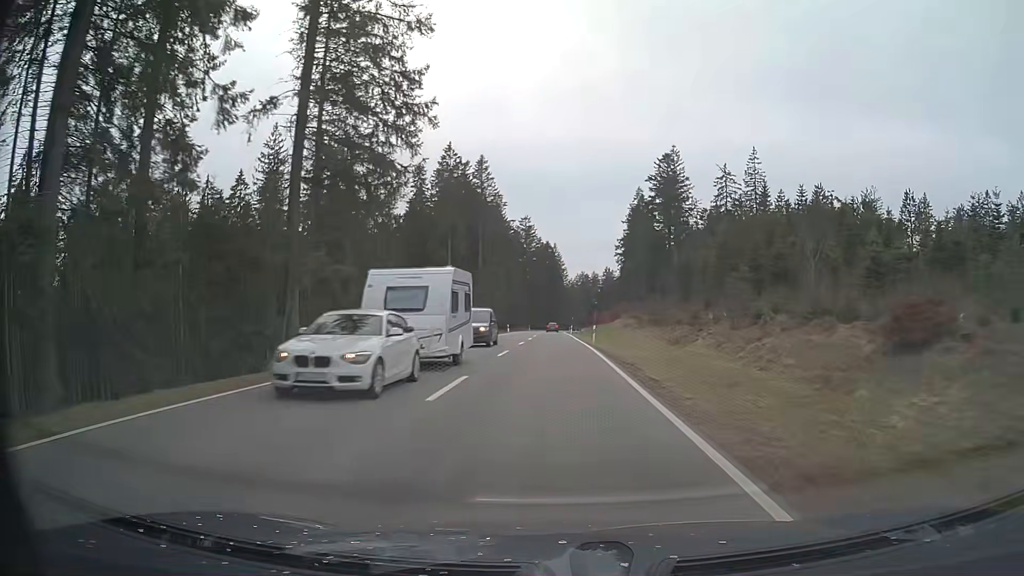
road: primary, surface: asphalt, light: Day
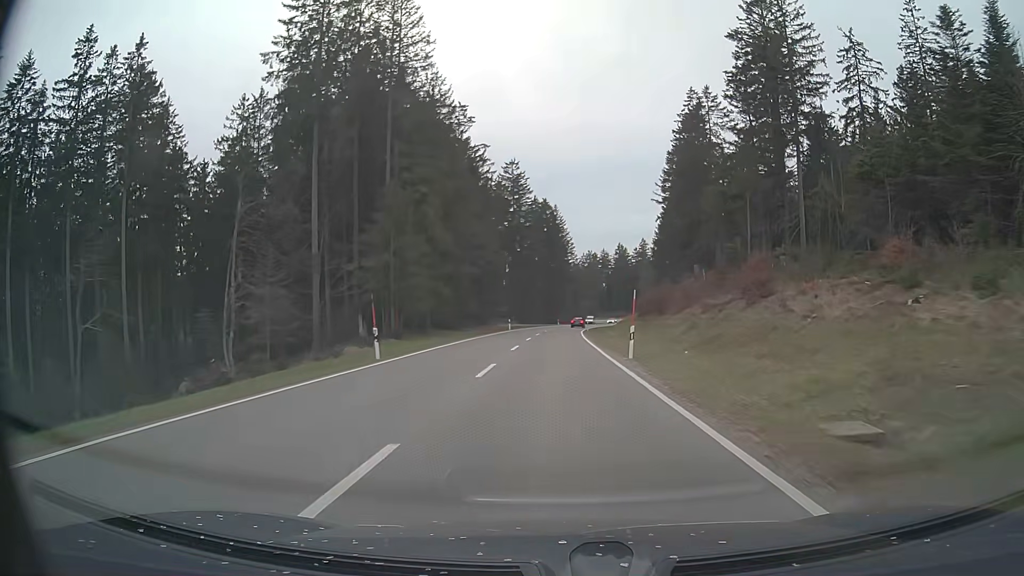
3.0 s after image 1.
(0.0, +67.7) m; 0°
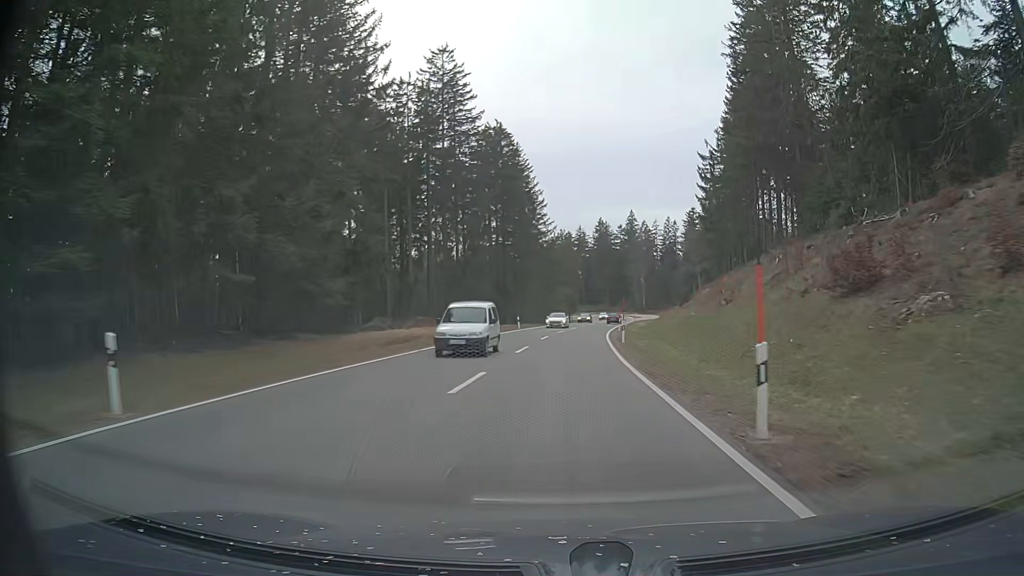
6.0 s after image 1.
(+1.0, +64.1) m; +4°
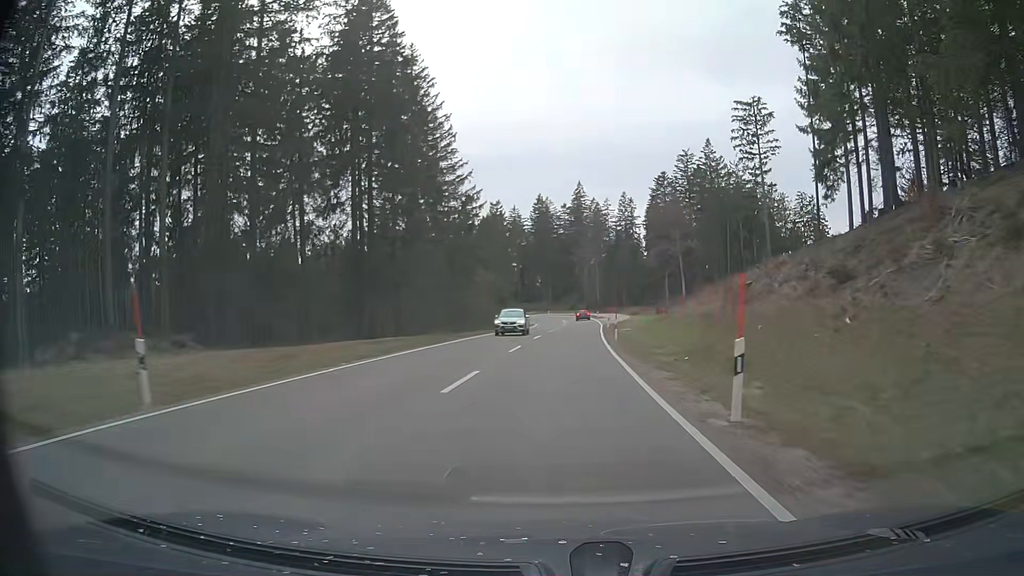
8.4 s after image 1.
(+1.8, +48.0) m; +5°
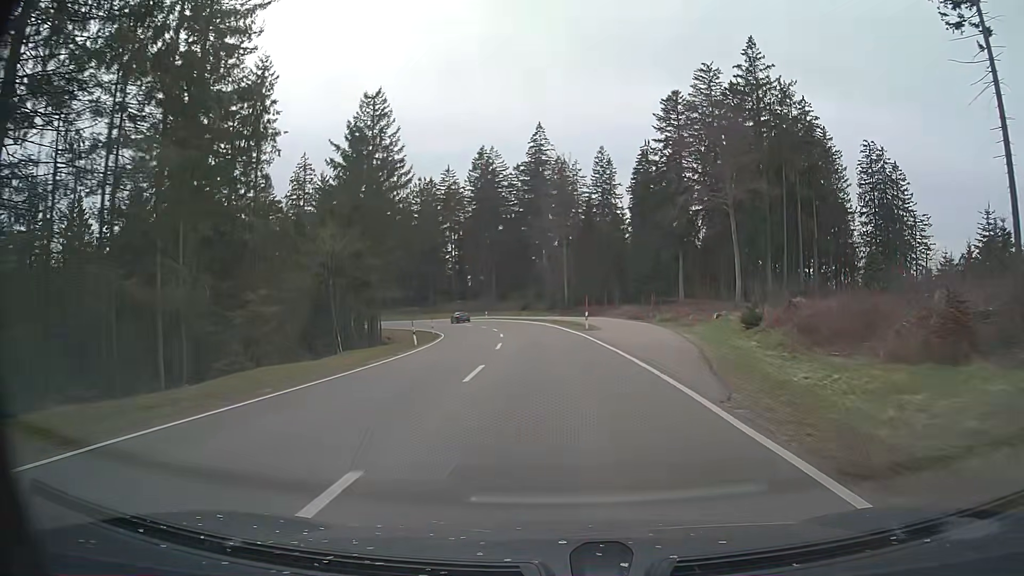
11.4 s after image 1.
(+1.6, +57.5) m; +4°
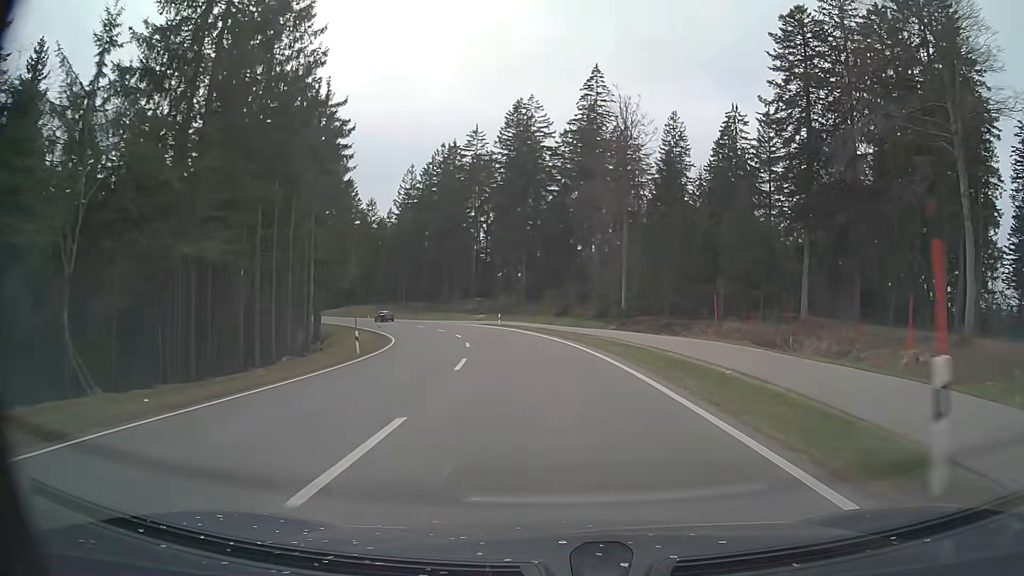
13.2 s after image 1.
(-0.9, +32.9) m; -4°
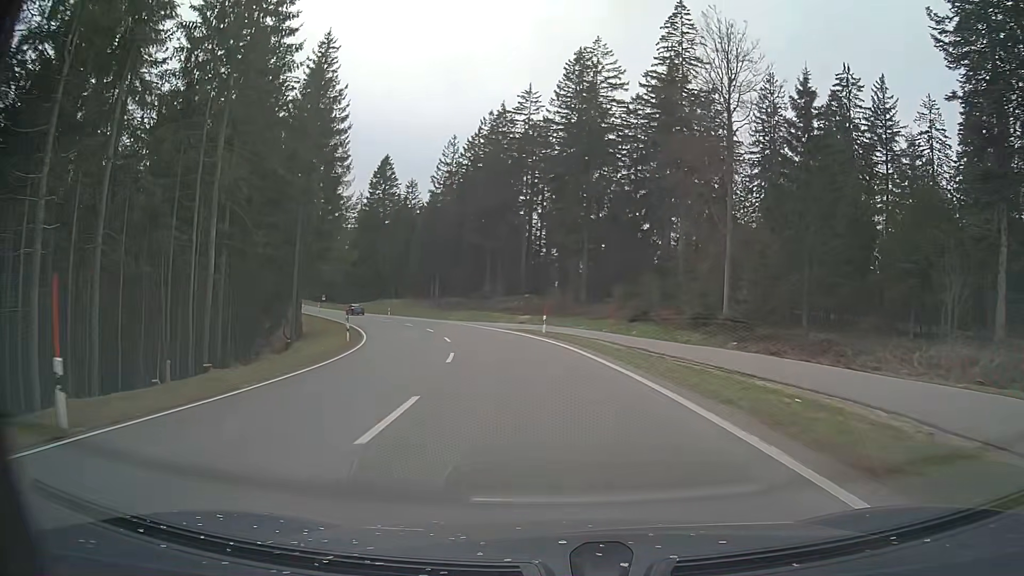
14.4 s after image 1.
(-0.9, +21.6) m; -5°
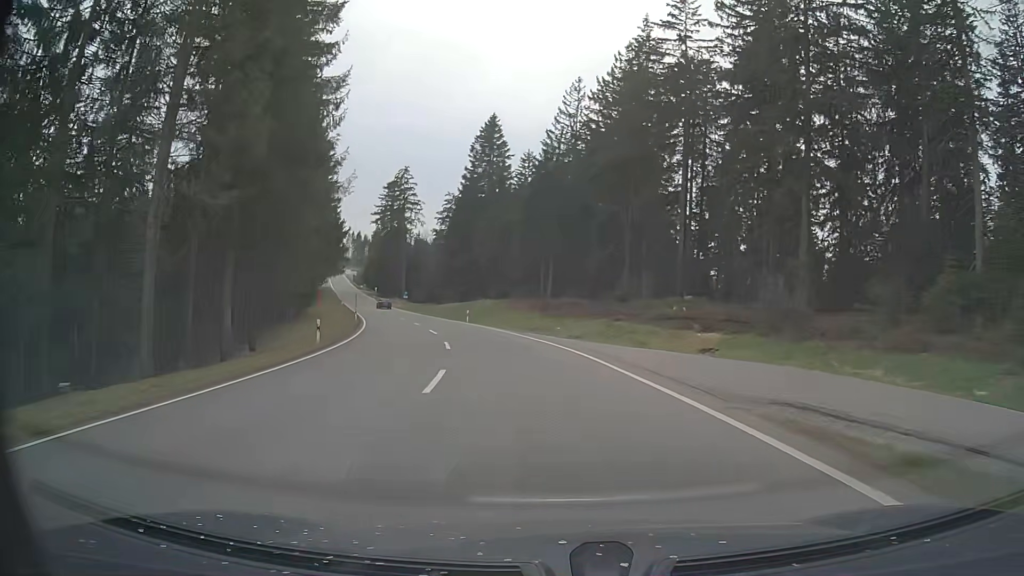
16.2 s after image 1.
(-3.1, +32.1) m; -12°
(0, +10) (-1, +20) (-2, +30) (-5, +40) (-7, +49) (-10, +59) (-14, +68) (-17, +78) (-20, +87) (-24, +96) m
